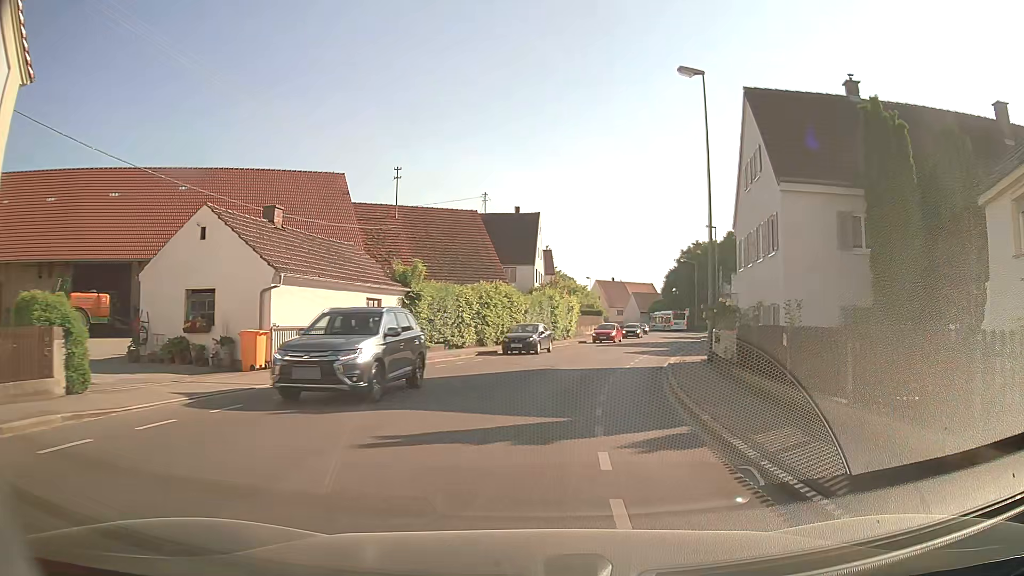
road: secondary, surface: asphalt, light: Day
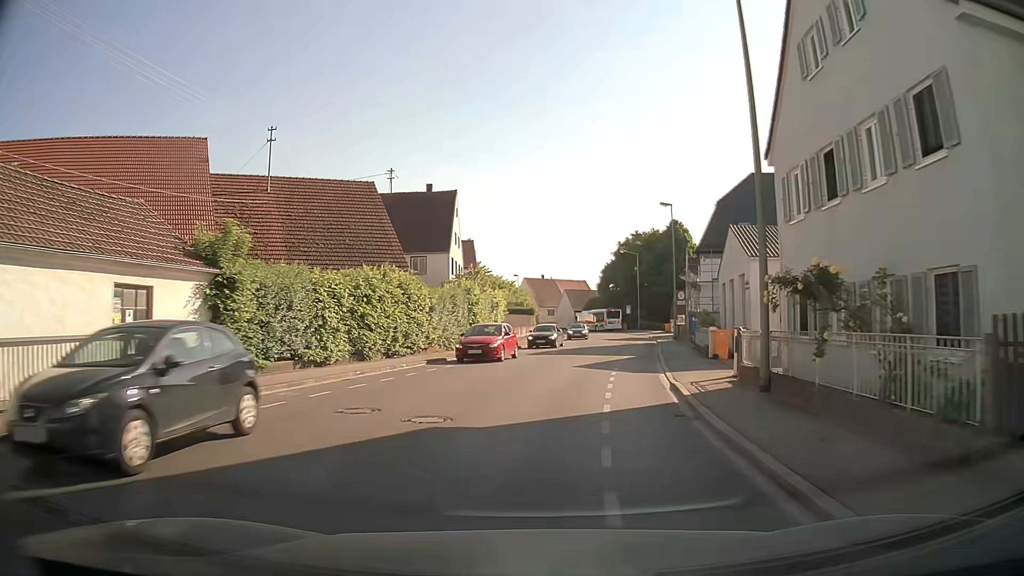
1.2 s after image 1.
(+0.9, +11.9) m; +7°
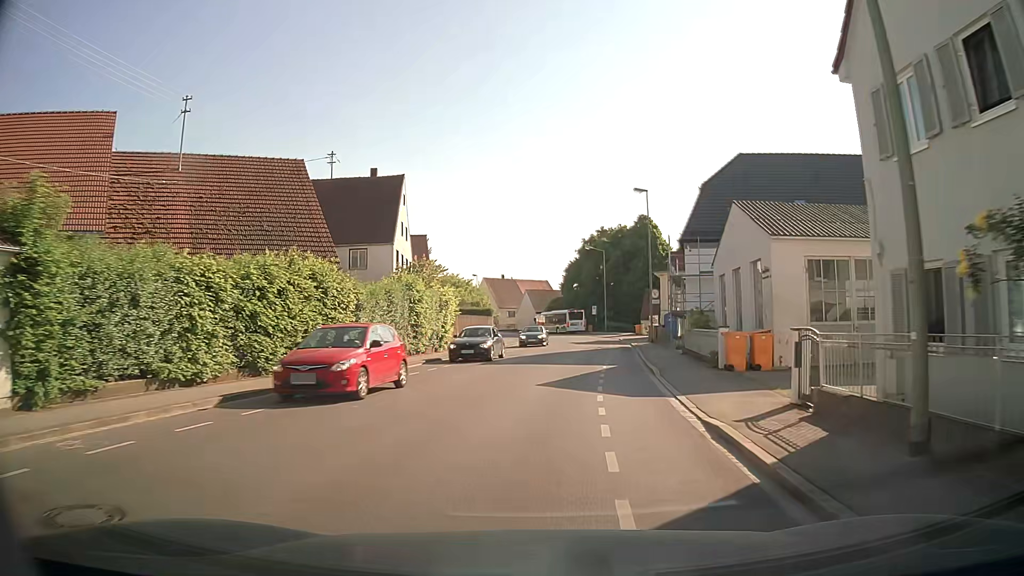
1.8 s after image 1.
(+0.2, +6.3) m; +4°
(0, +10) (+1, +20) (+3, +30) (+4, +40) (+5, +50) (+6, +60) (+6, +70) (+5, +80) (+2, +89) (-1, +99) m
